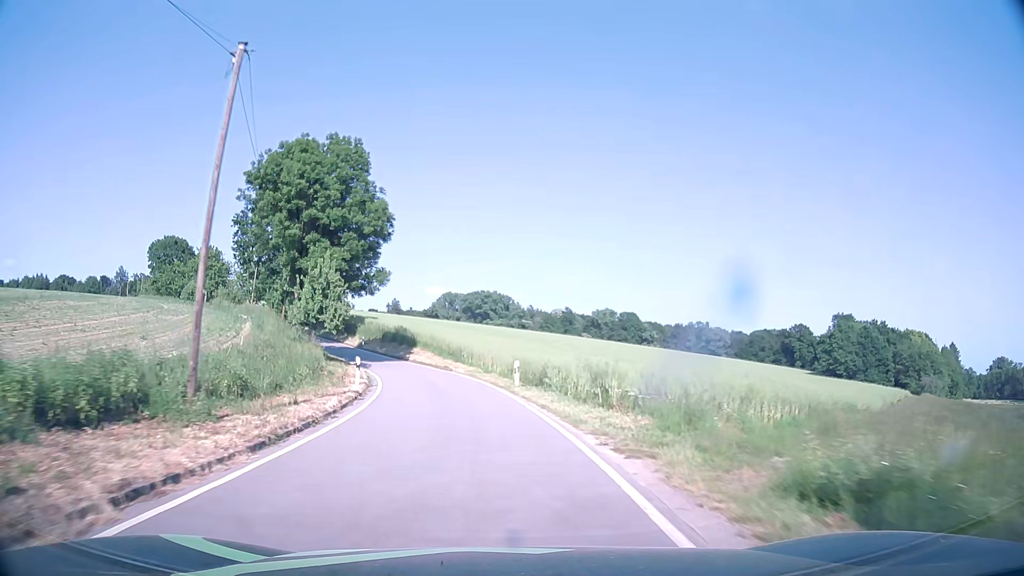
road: tertiary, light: Day
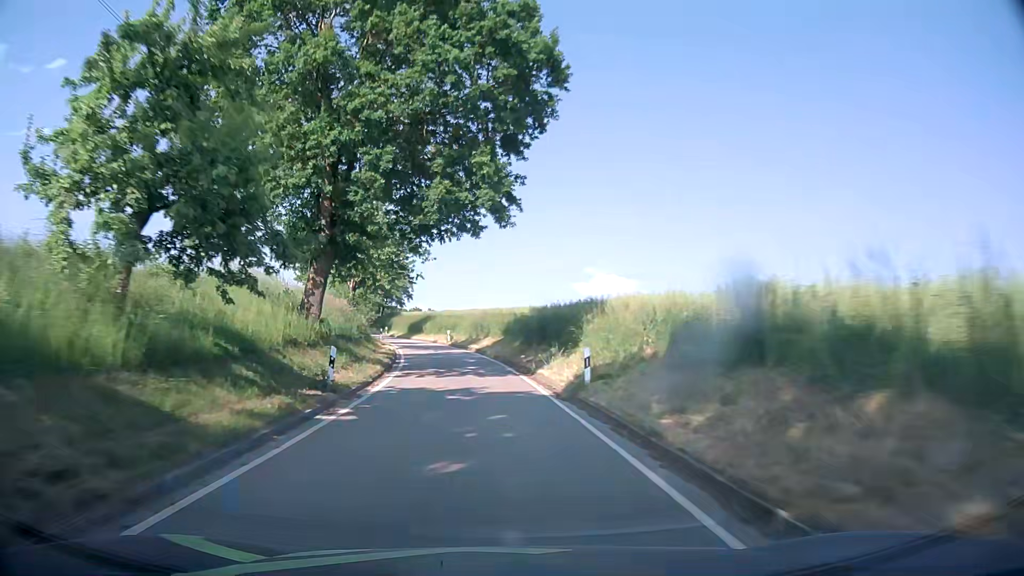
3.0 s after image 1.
(-8.8, +50.8) m; -22°
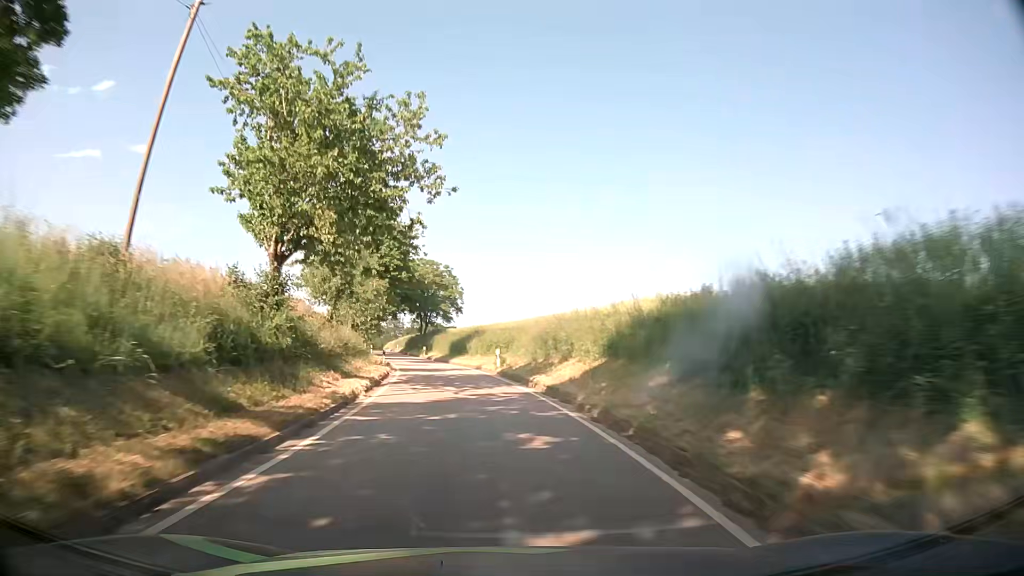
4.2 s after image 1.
(-1.3, +22.5) m; -6°
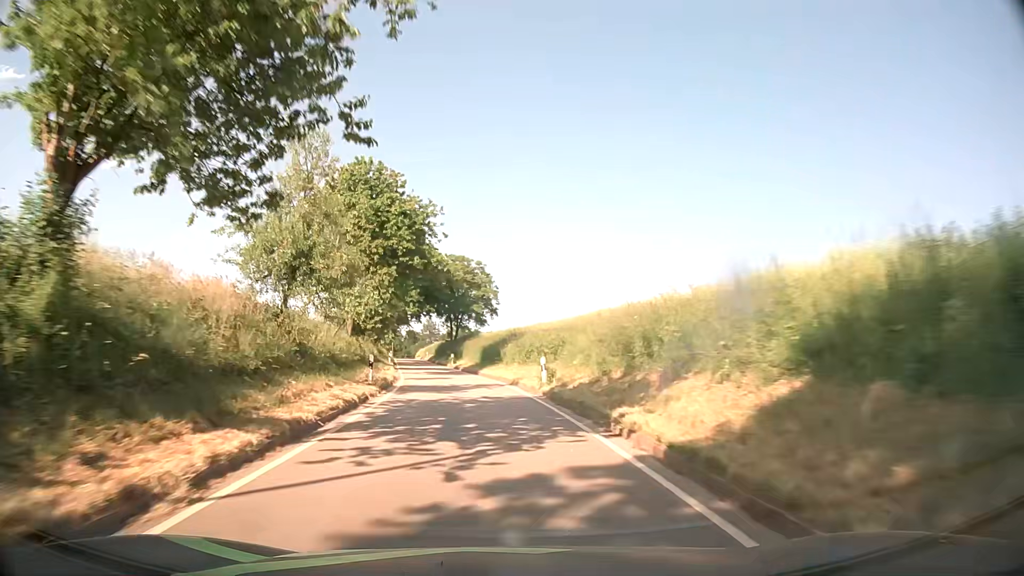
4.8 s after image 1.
(-0.3, +11.4) m; -3°
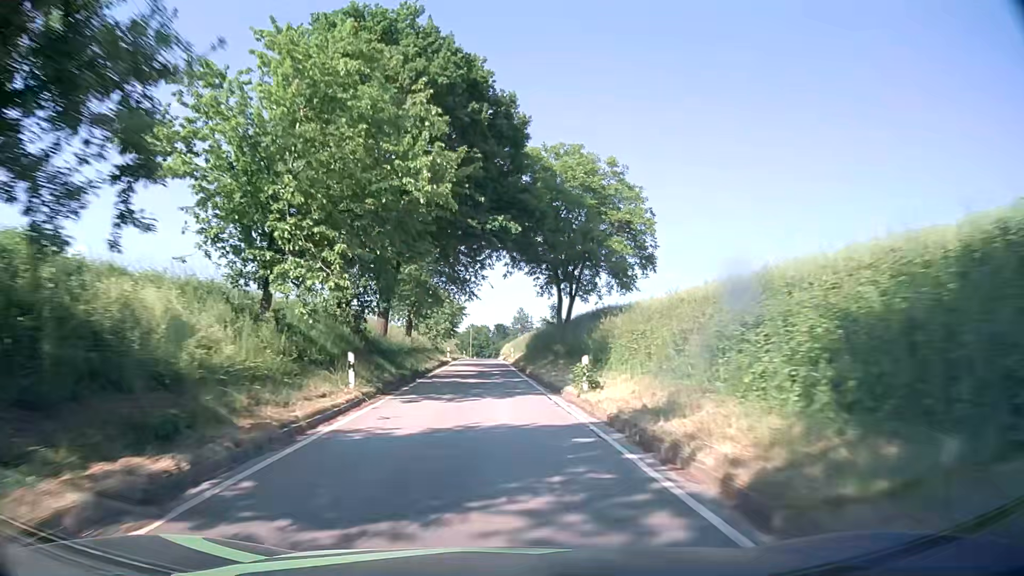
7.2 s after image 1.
(-4.6, +45.7) m; -8°
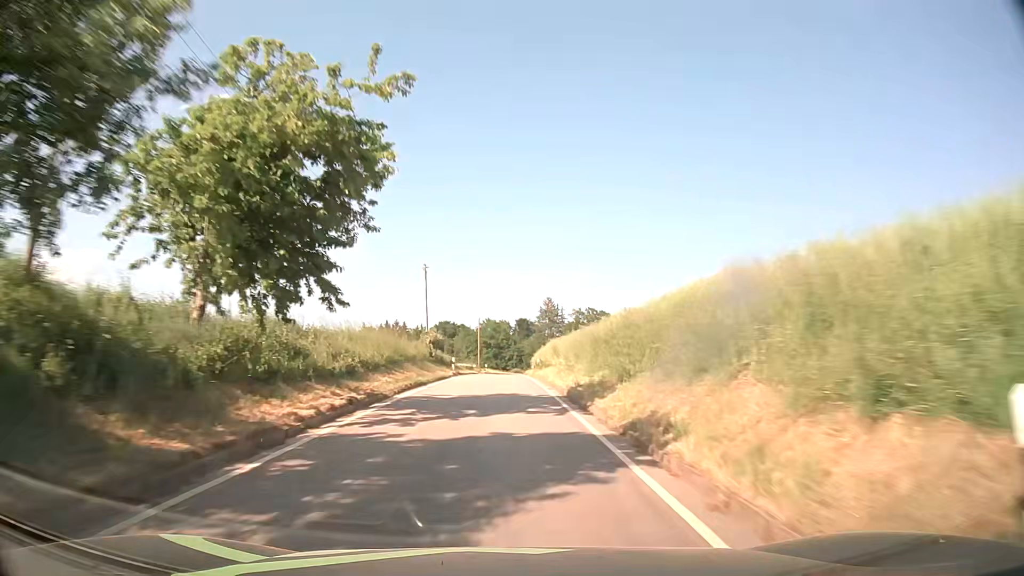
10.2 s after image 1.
(-1.4, +58.7) m; -2°
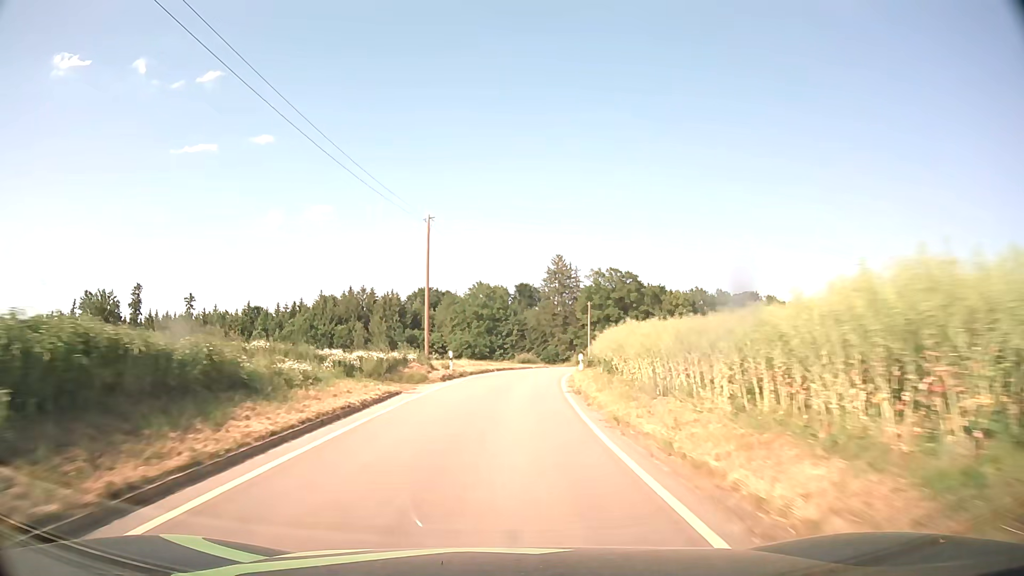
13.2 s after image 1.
(+0.1, +54.9) m; 0°
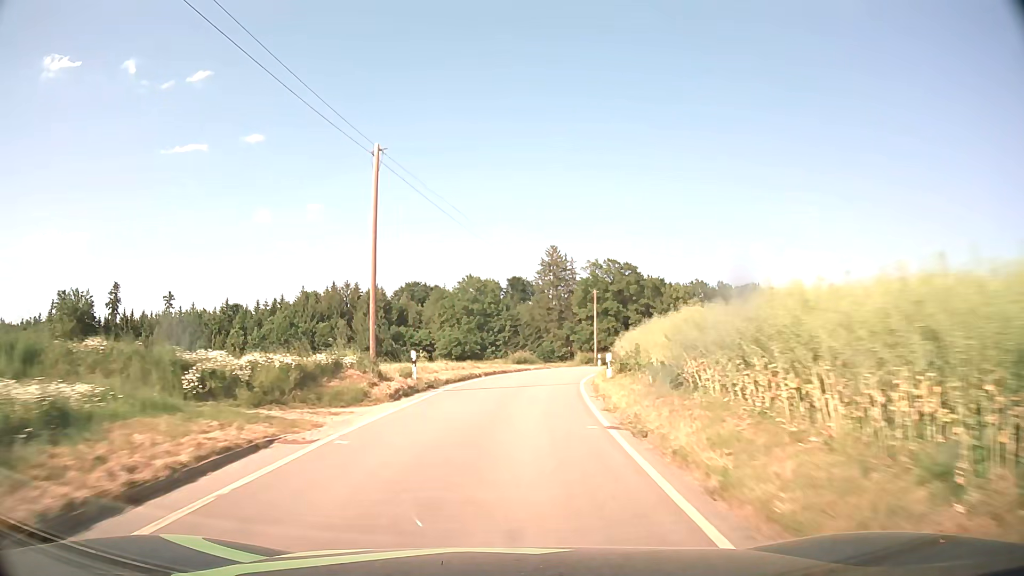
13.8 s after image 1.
(+0.1, +10.3) m; +1°
(0, +10) (+1, +20) (+2, +30) (+4, +40) (+7, +49) (+12, +58) (+17, +66) (+23, +74) (+29, +82) (+36, +90) m
